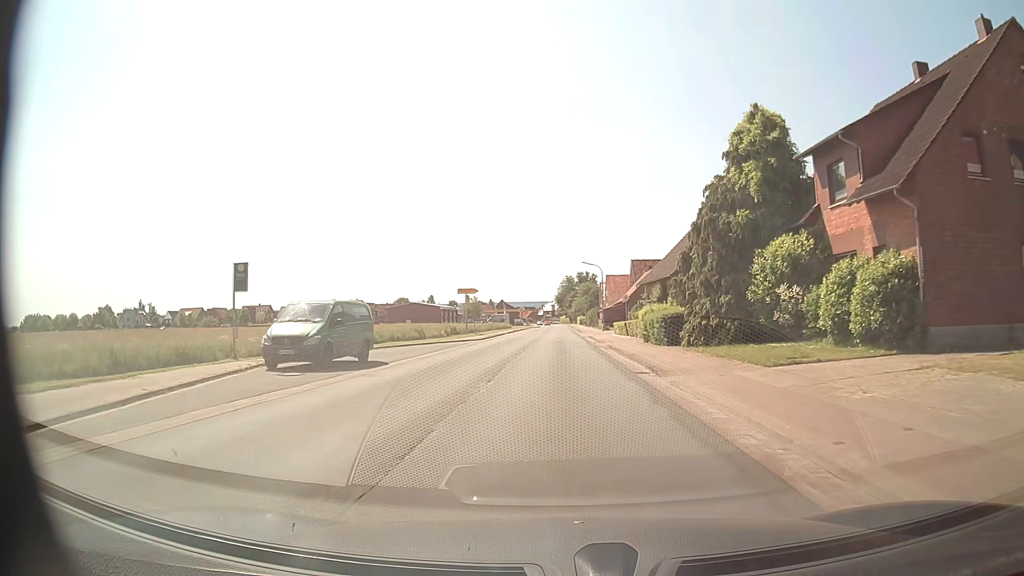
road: secondary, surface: asphalt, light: Day
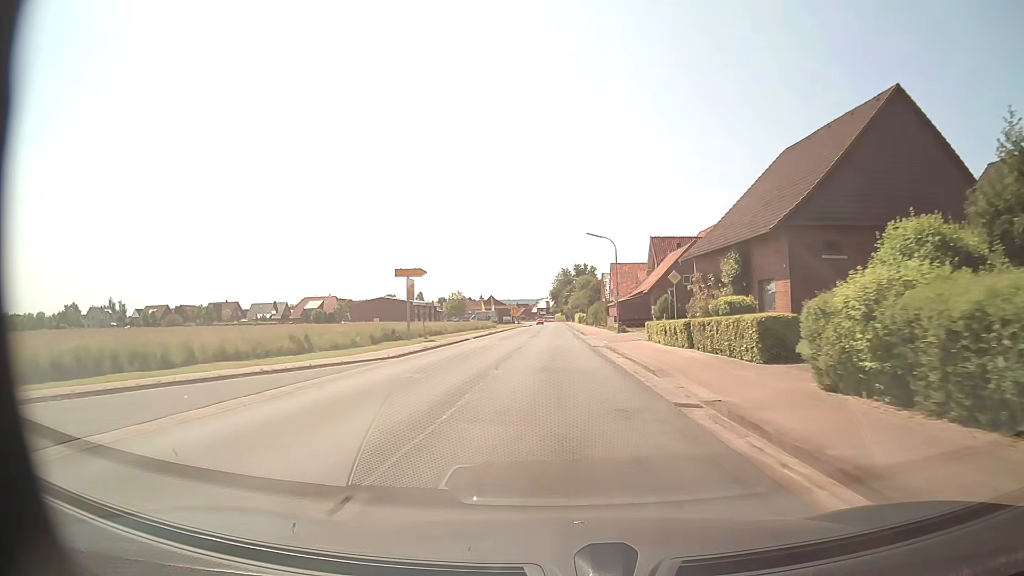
(+0.1, +23.8) m; +1°
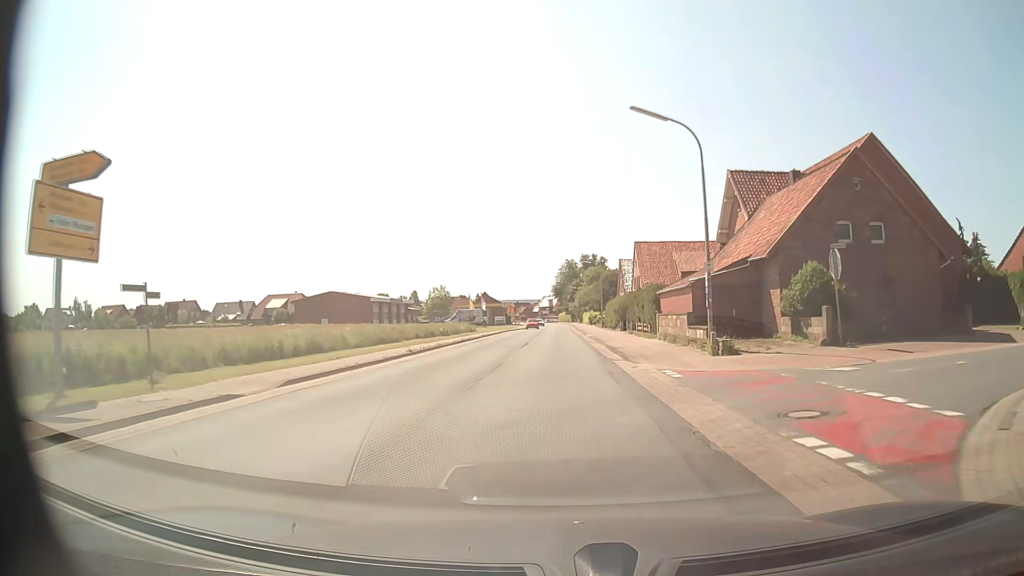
(0.0, +31.6) m; -1°
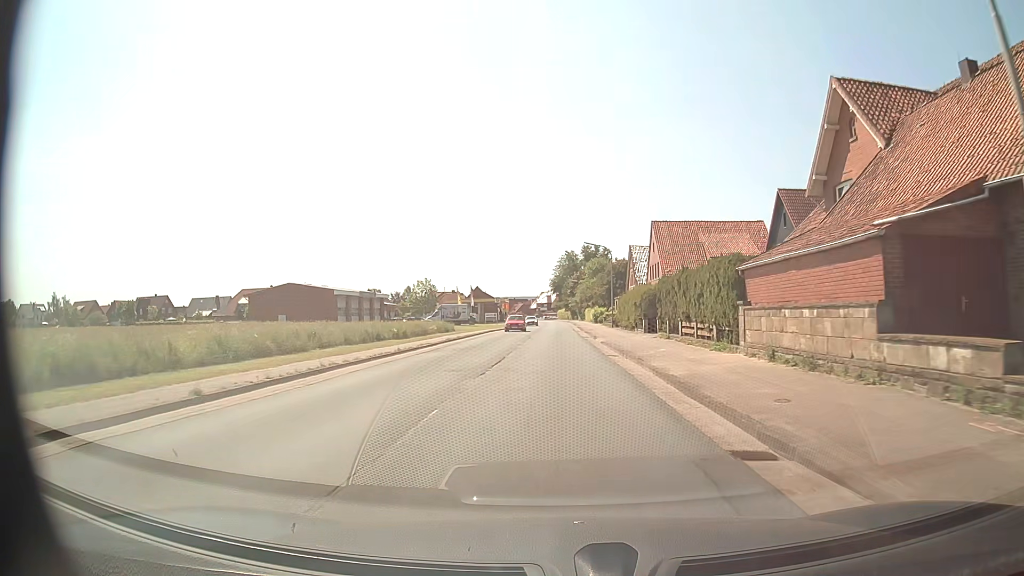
(0.0, +15.8) m; 0°
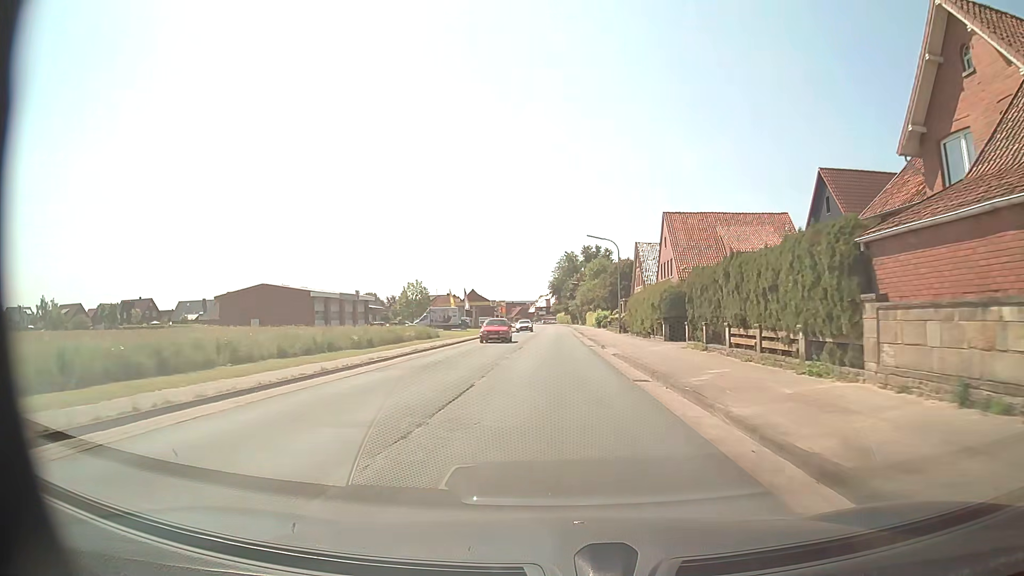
(0.0, +7.9) m; 0°
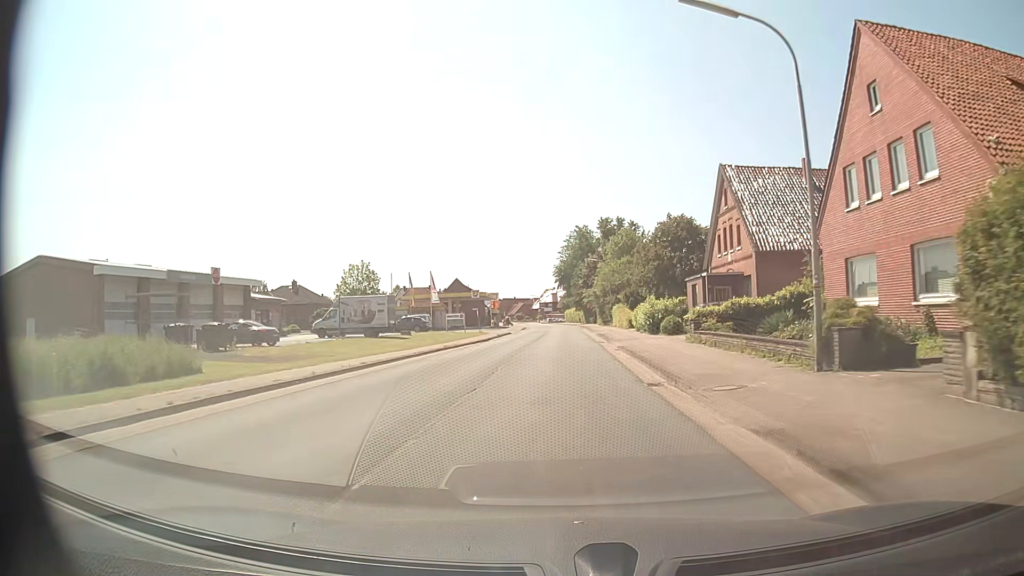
(0.0, +39.3) m; -1°
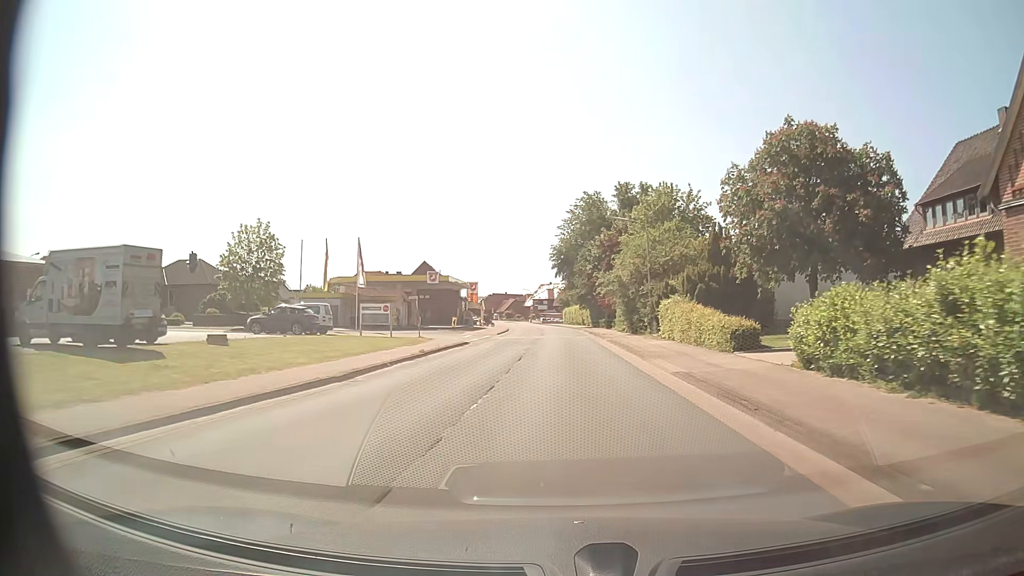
(-0.1, +31.1) m; 0°
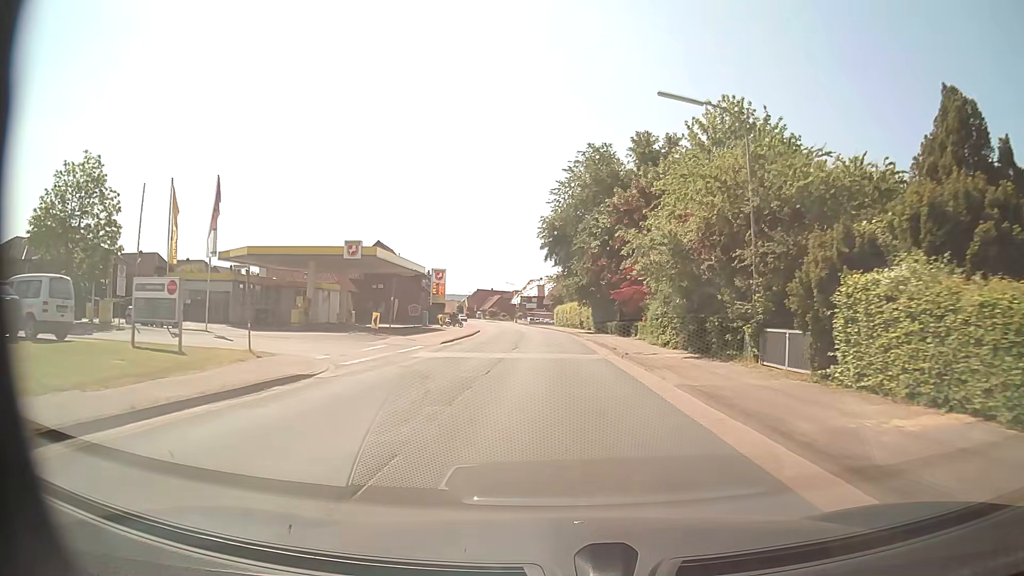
(+0.2, +23.4) m; +1°
(0, +10) (0, +20) (0, +30) (0, +40) (-1, +50) (-1, +60) (-2, +70) (-3, +80) (-5, +90) (-6, +100) m
